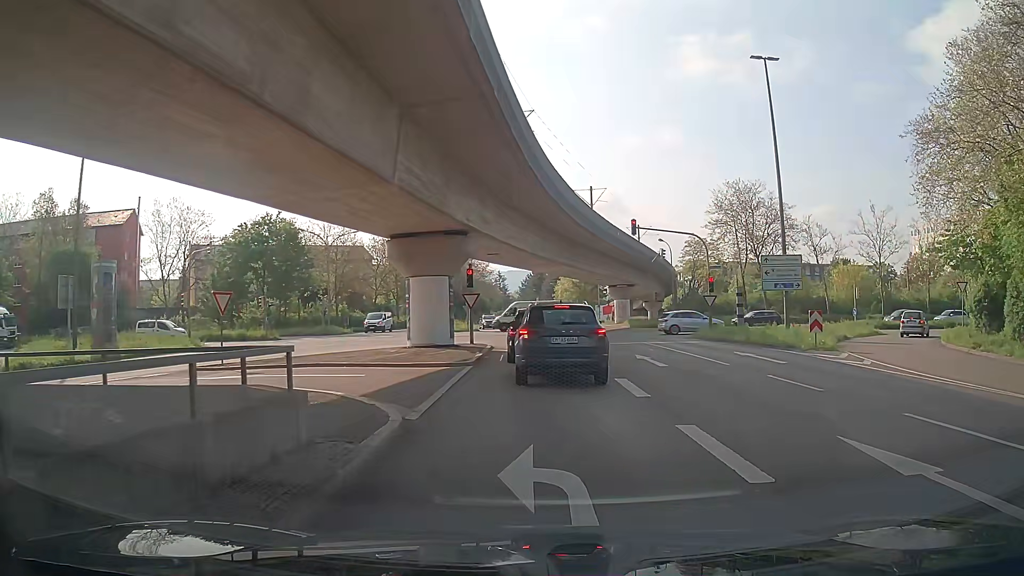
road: tertiary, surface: asphalt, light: Day
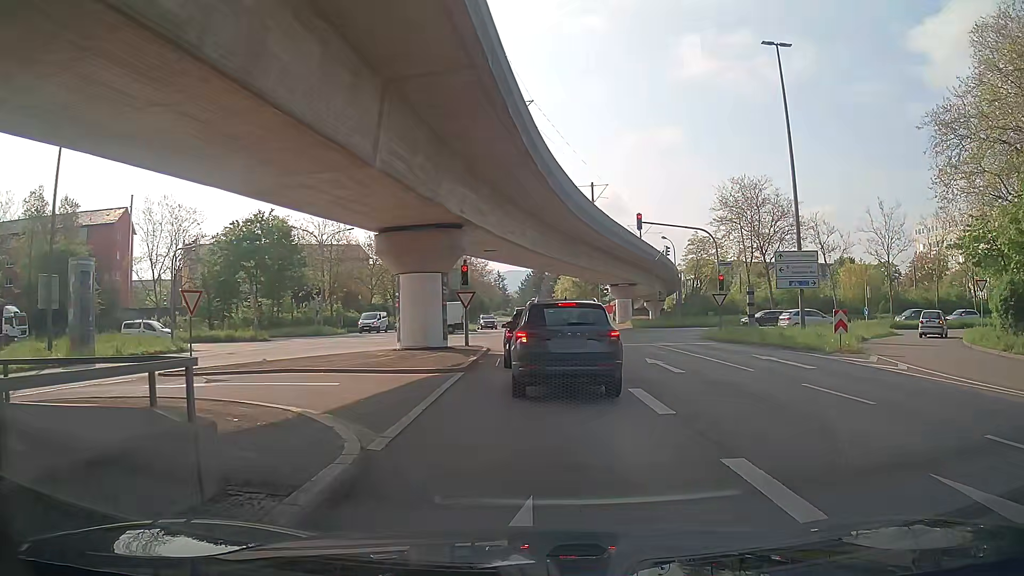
(0.0, +2.0) m; 0°
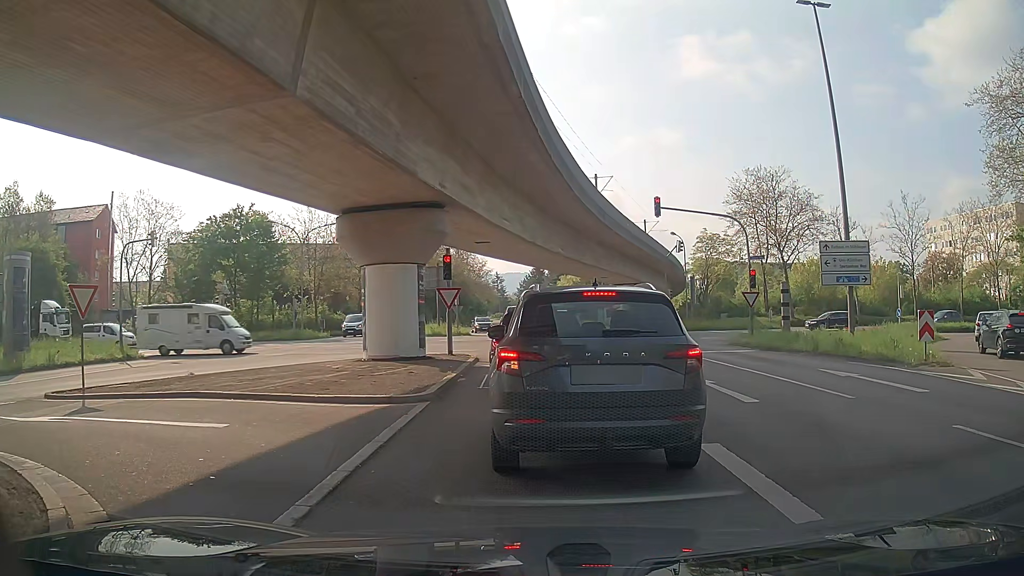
(0.0, +5.0) m; -1°
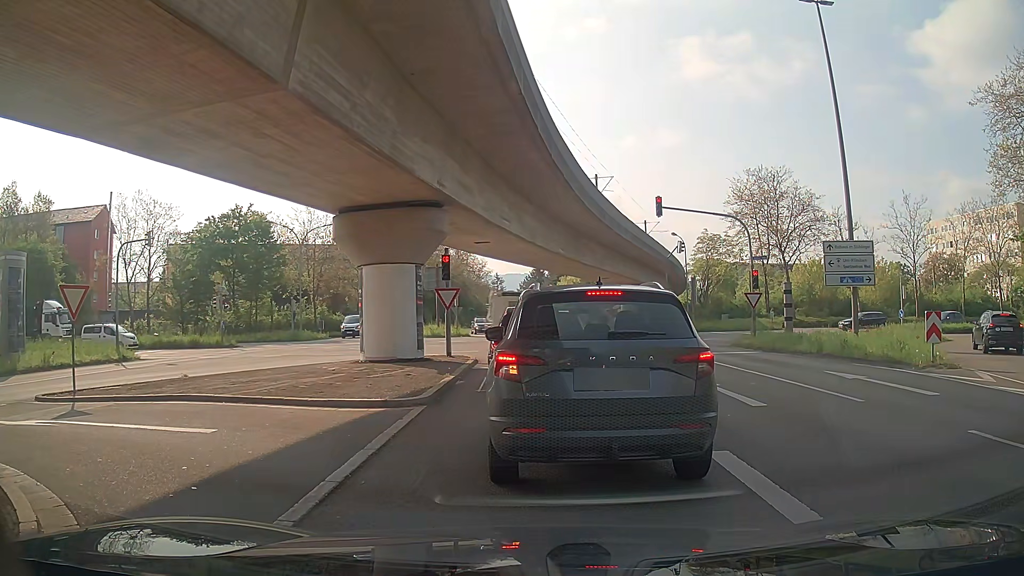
(0.0, +0.4) m; 0°
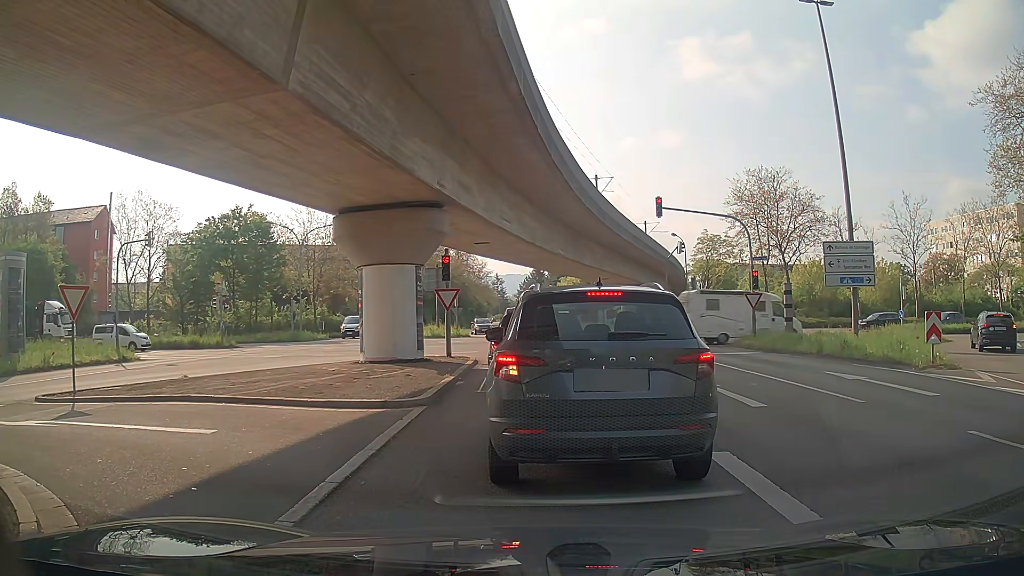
(0.0, 0.0) m; 0°
